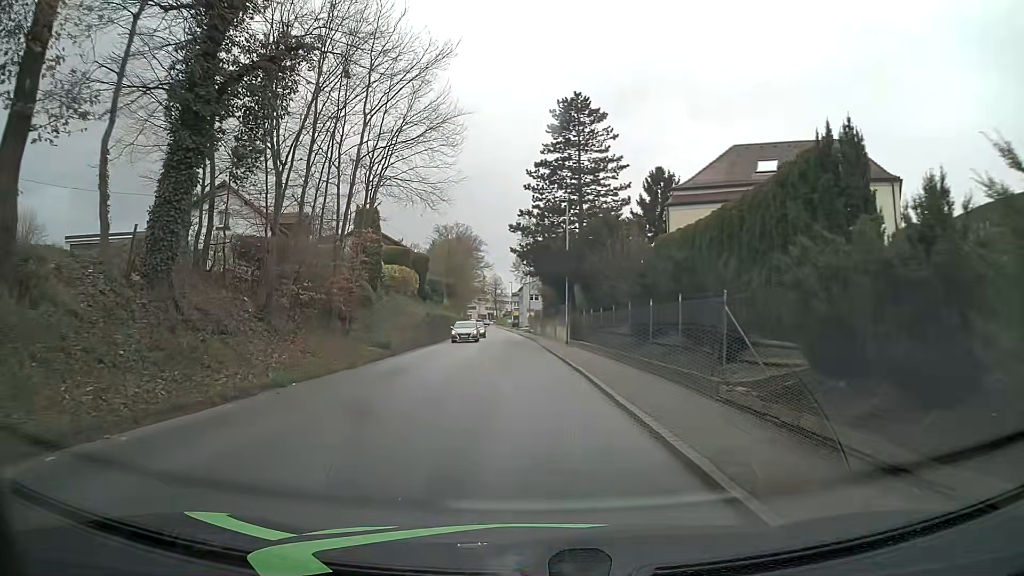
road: tertiary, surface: asphalt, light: Day
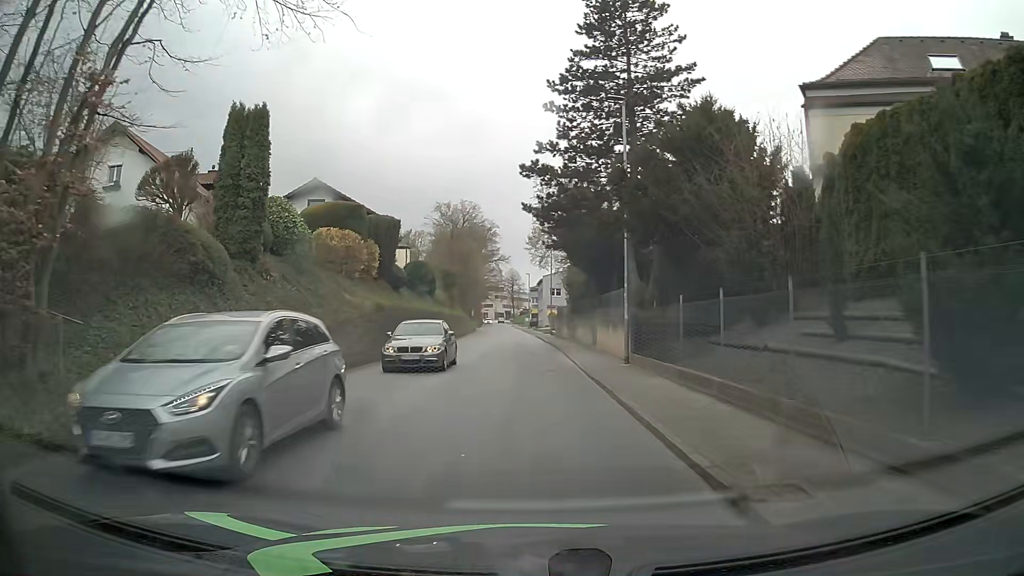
(-0.8, +17.8) m; -3°
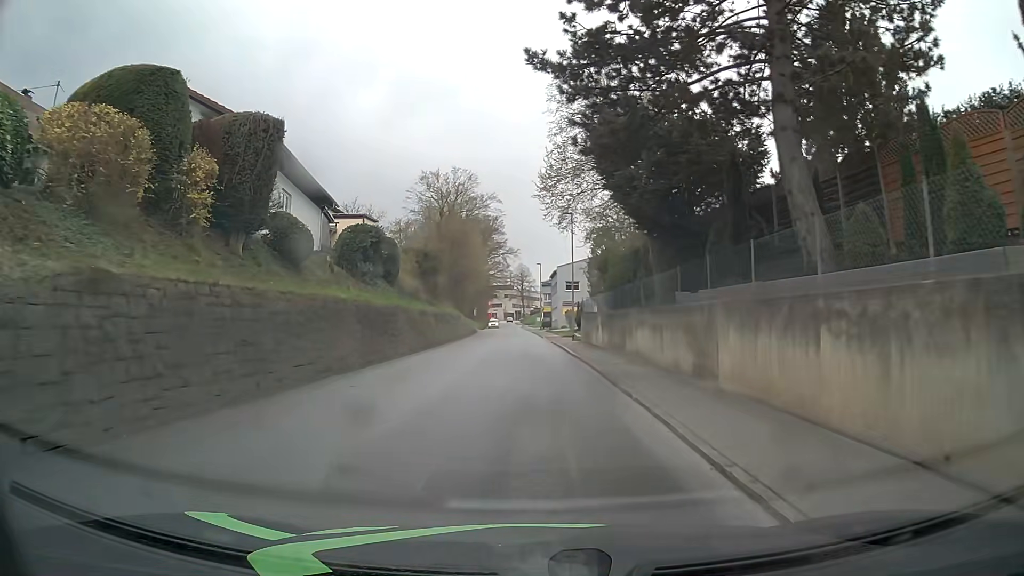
(-0.3, +17.9) m; -1°
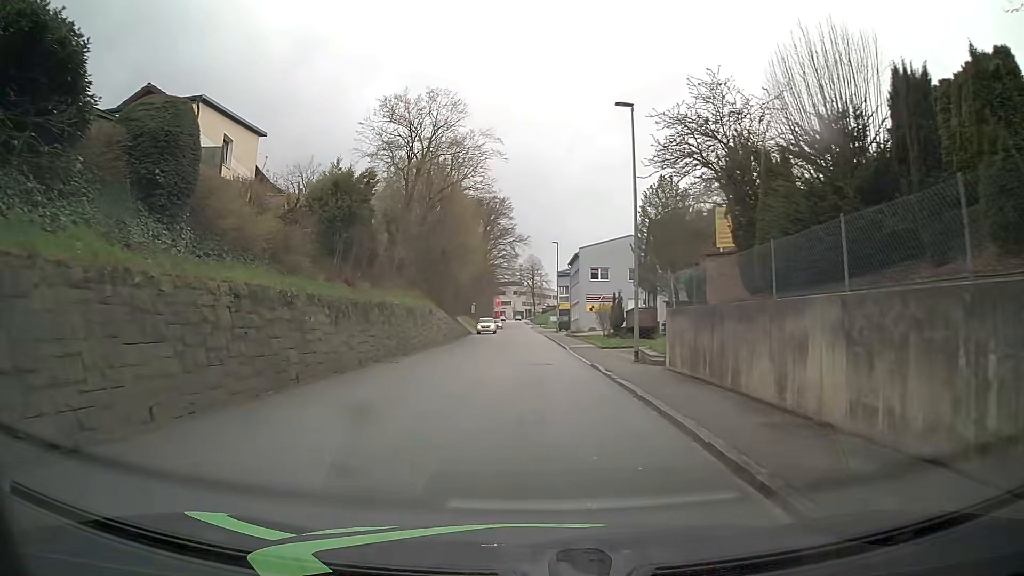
(-0.4, +22.4) m; -1°
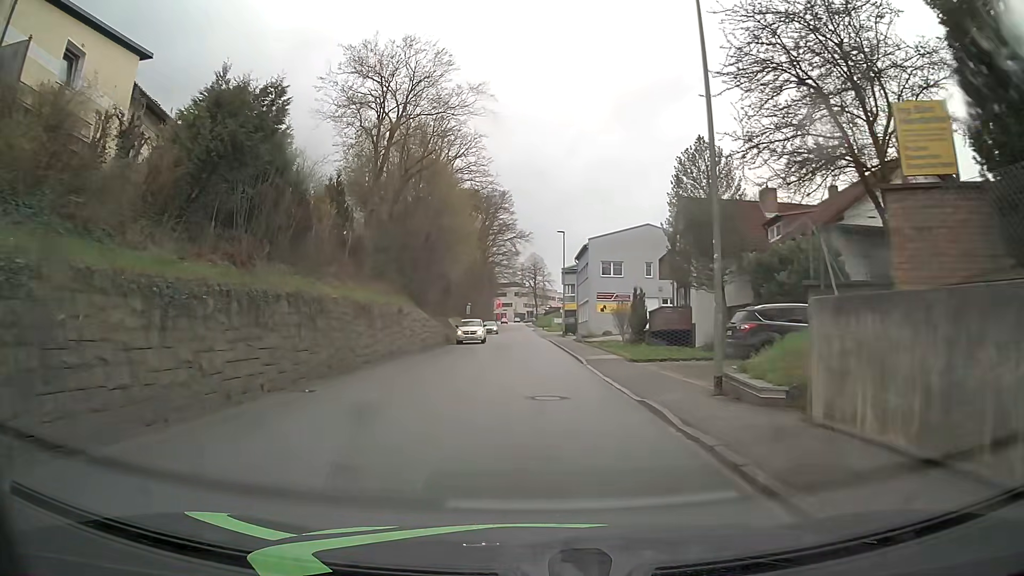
(0.0, +8.9) m; -1°
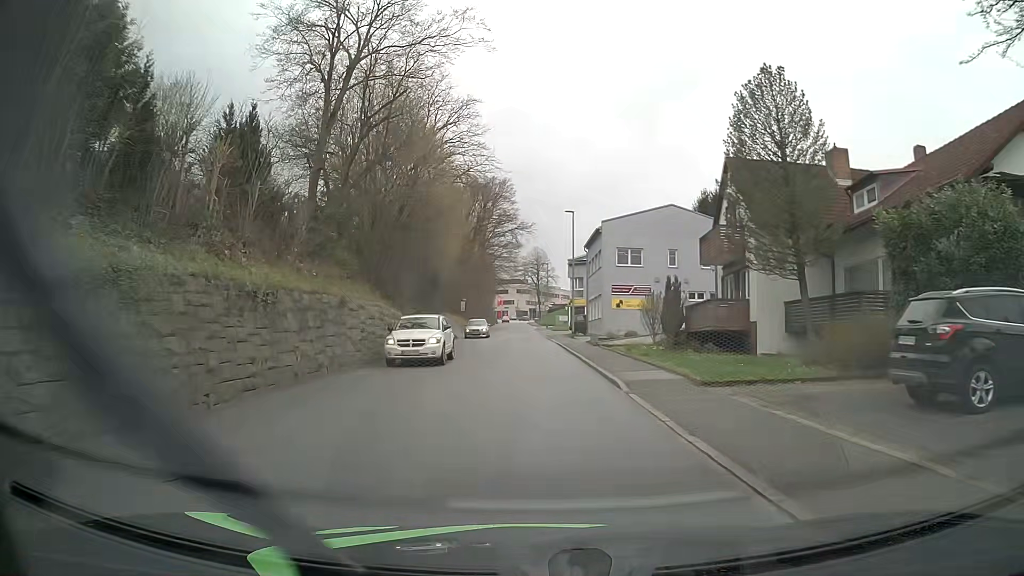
(0.0, +8.9) m; 0°
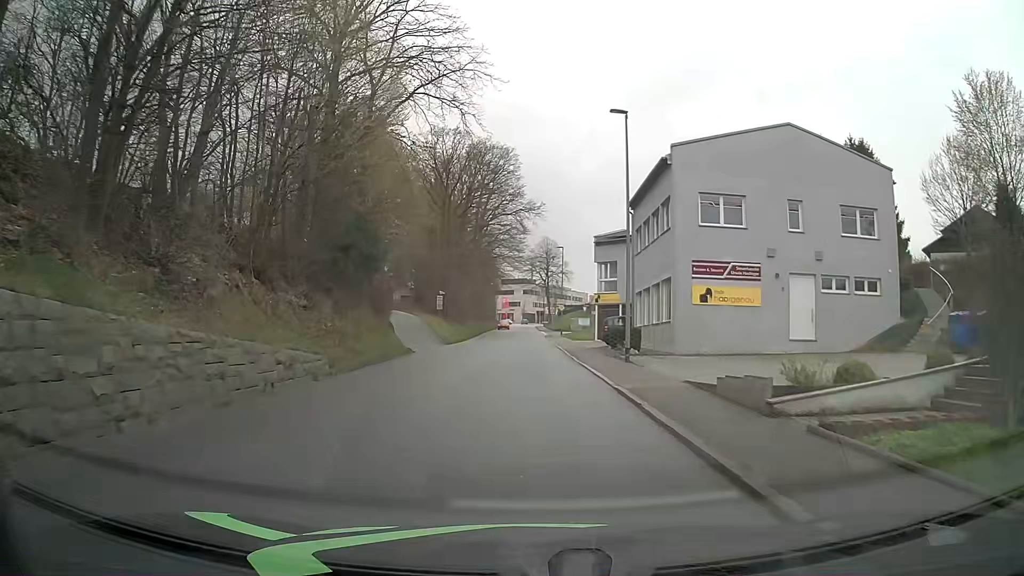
(-0.2, +22.3) m; -1°
